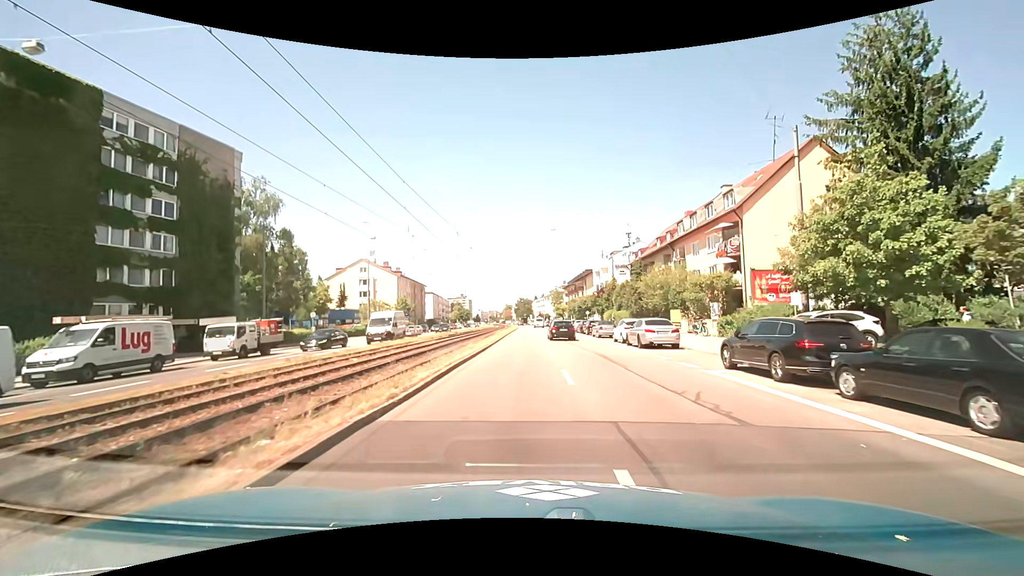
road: primary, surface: asphalt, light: Day
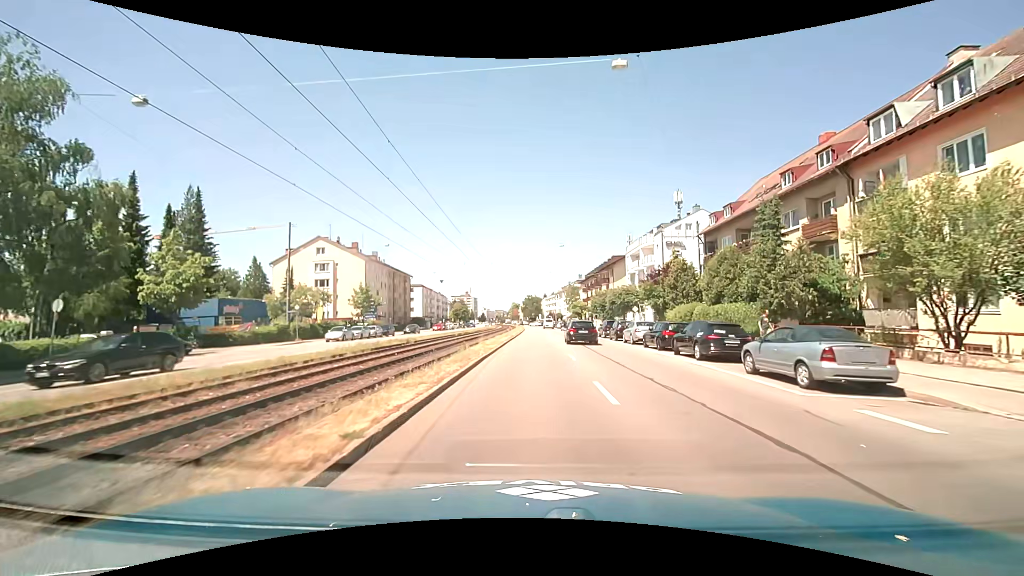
(-0.1, +29.7) m; -1°
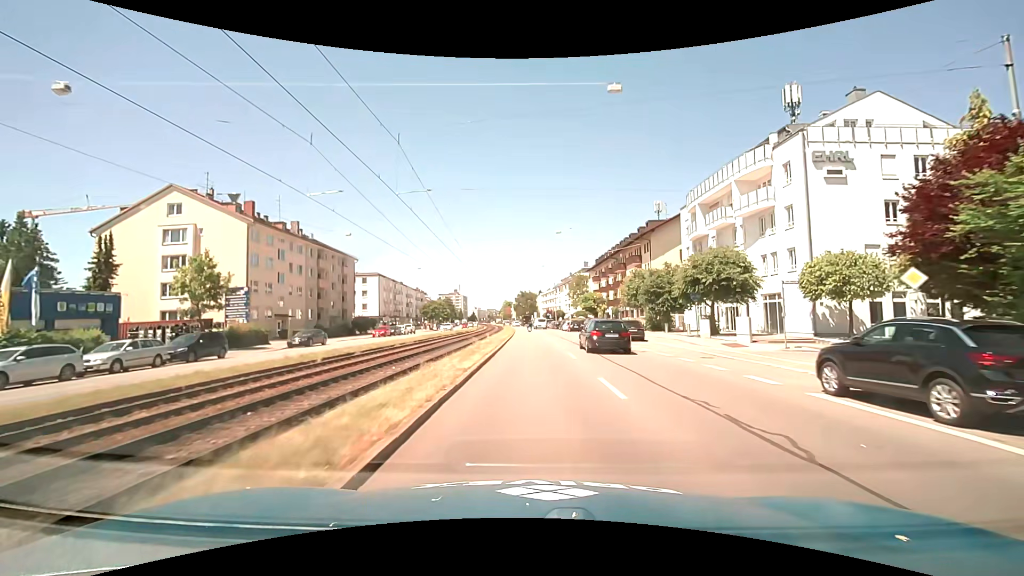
(+0.3, +35.8) m; 0°
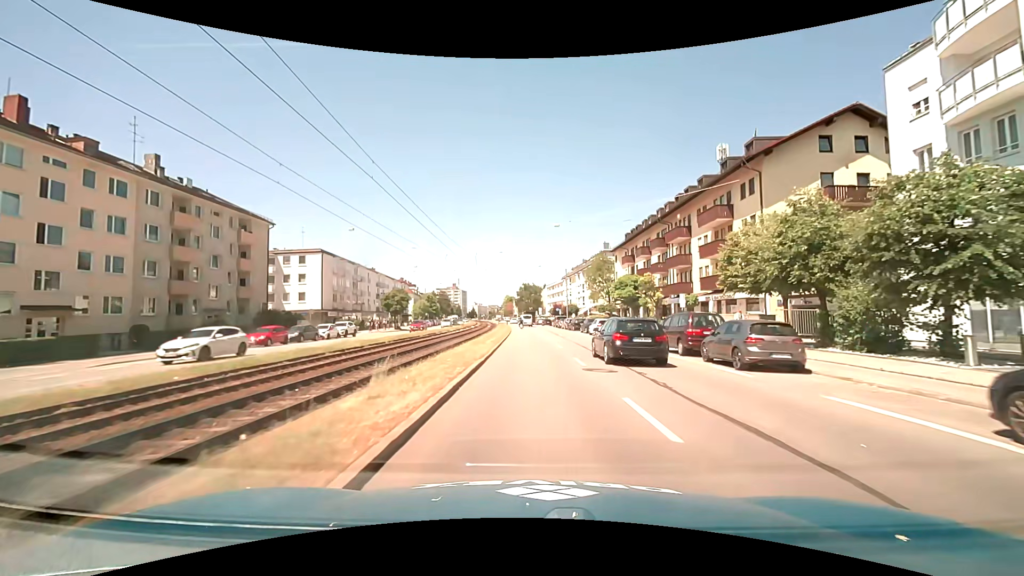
(+0.2, +30.3) m; 0°
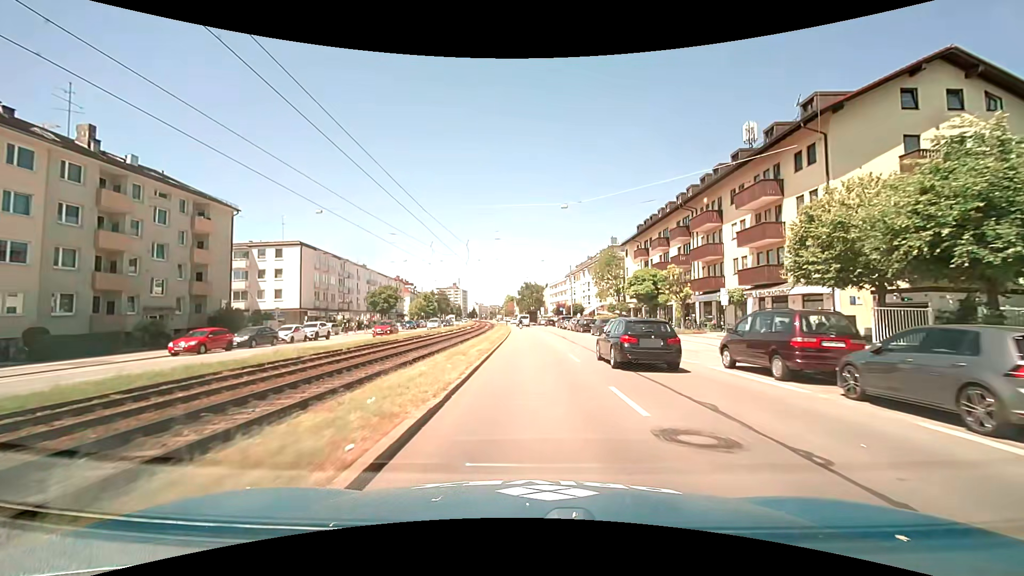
(0.0, +7.5) m; 0°
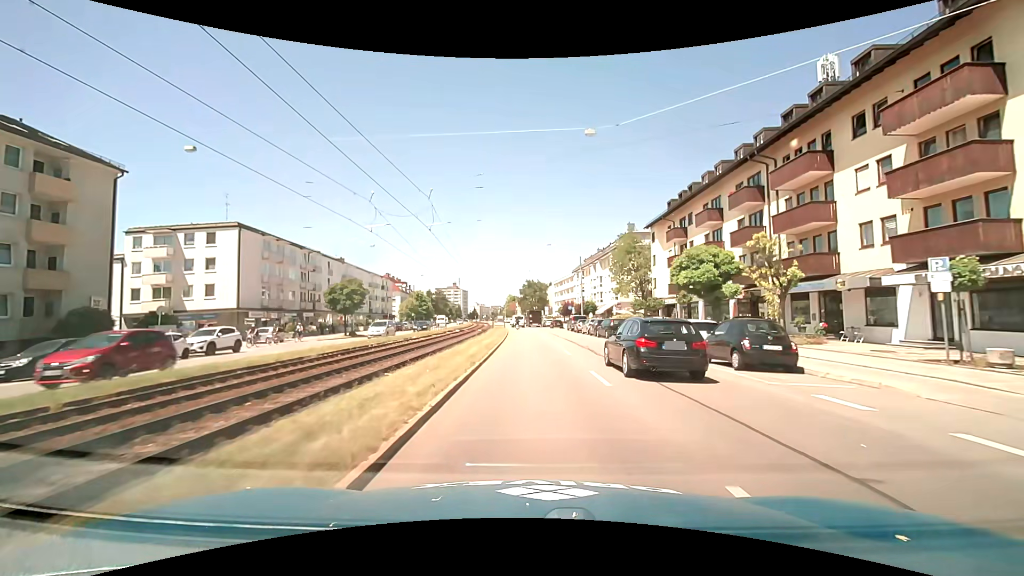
(-0.1, +14.9) m; 0°
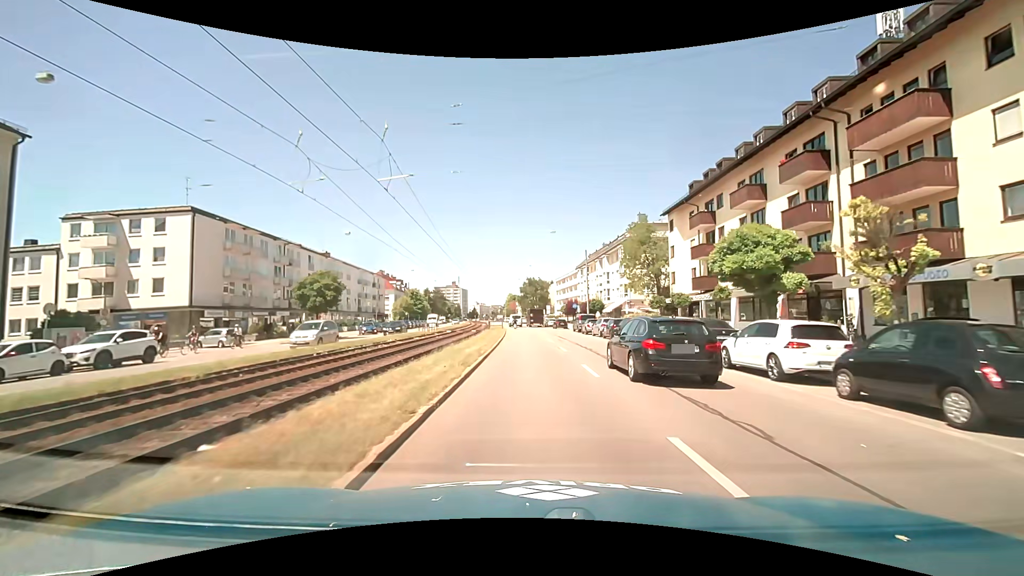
(0.0, +7.4) m; 0°
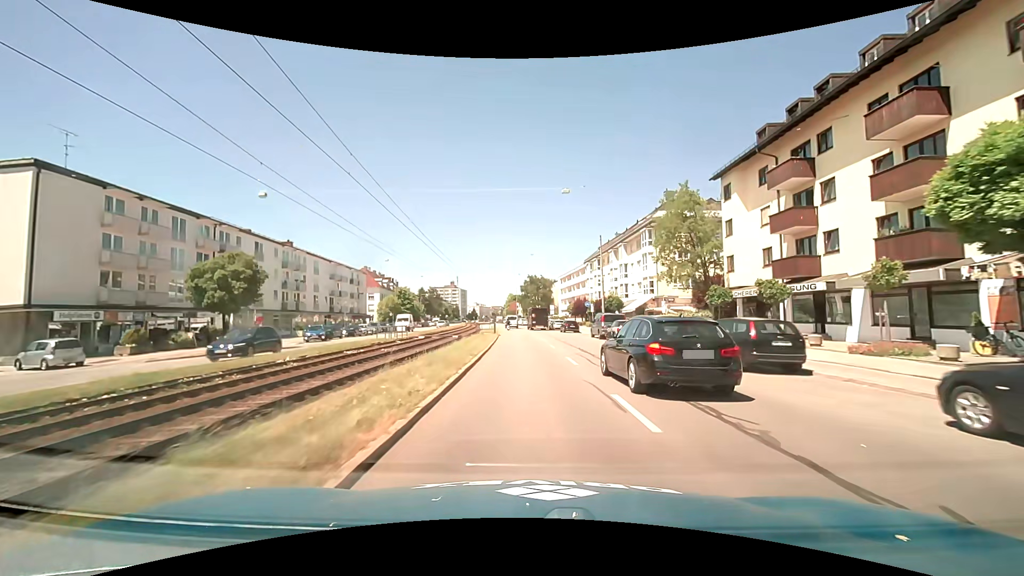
(0.0, +14.7) m; 0°
(0, +10) (0, +20) (0, +30) (0, +40) (-1, +50) (-1, +60) (-2, +70) (-3, +80) (-4, +90) (-5, +100) m
